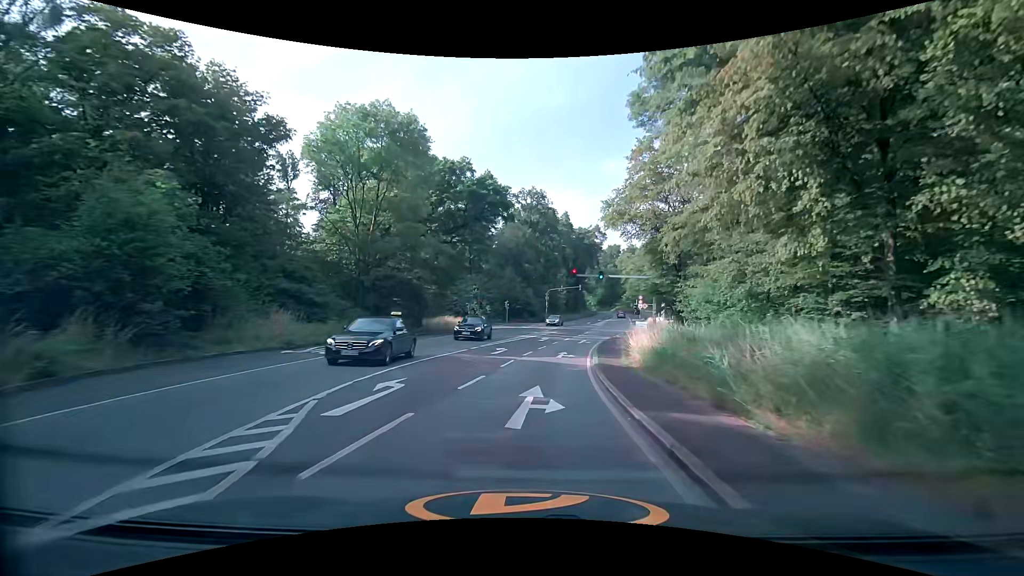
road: secondary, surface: asphalt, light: Day
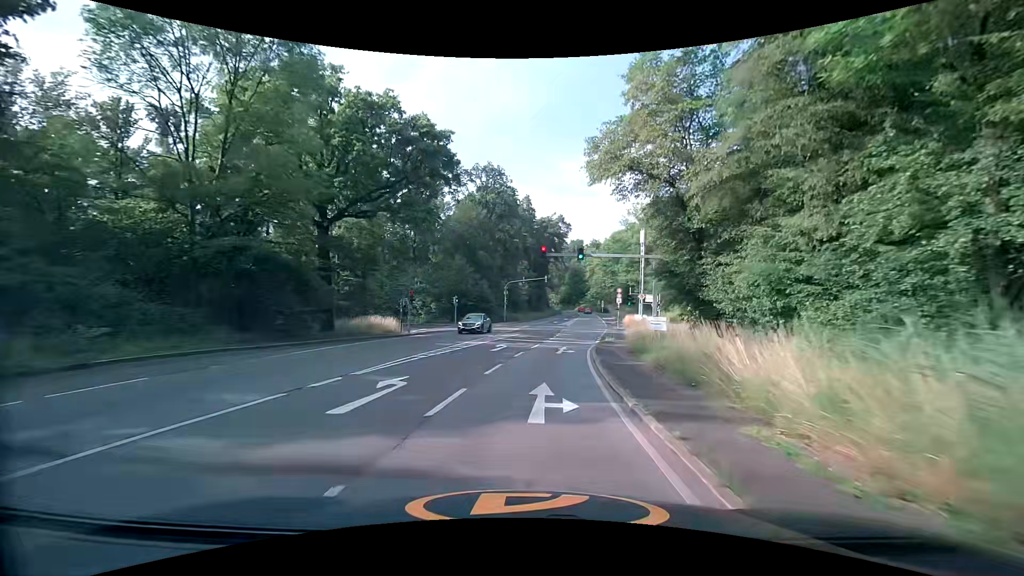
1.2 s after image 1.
(+0.6, +15.2) m; +5°
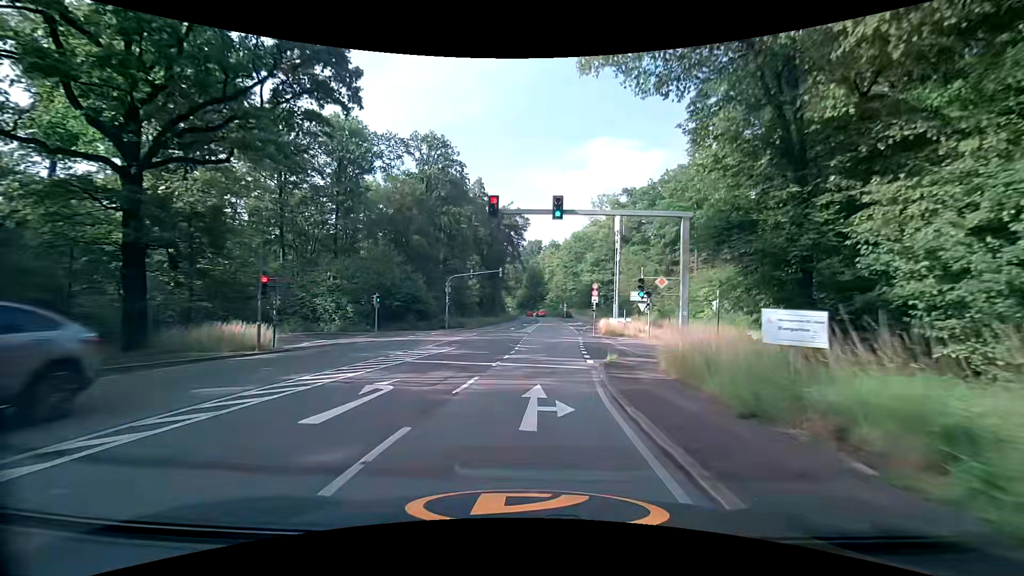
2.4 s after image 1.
(+0.6, +15.6) m; +5°
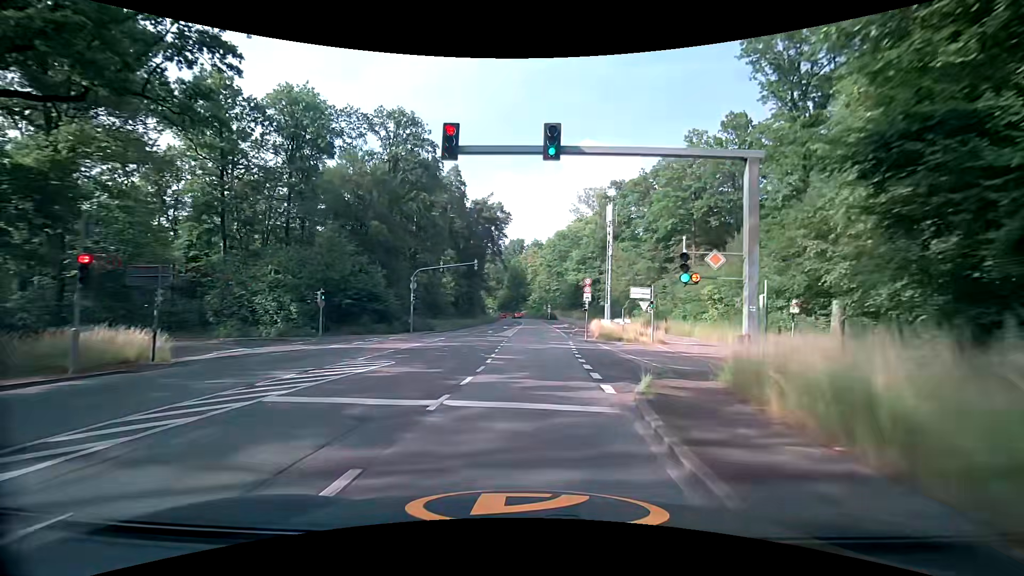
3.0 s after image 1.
(+0.1, +7.9) m; +2°
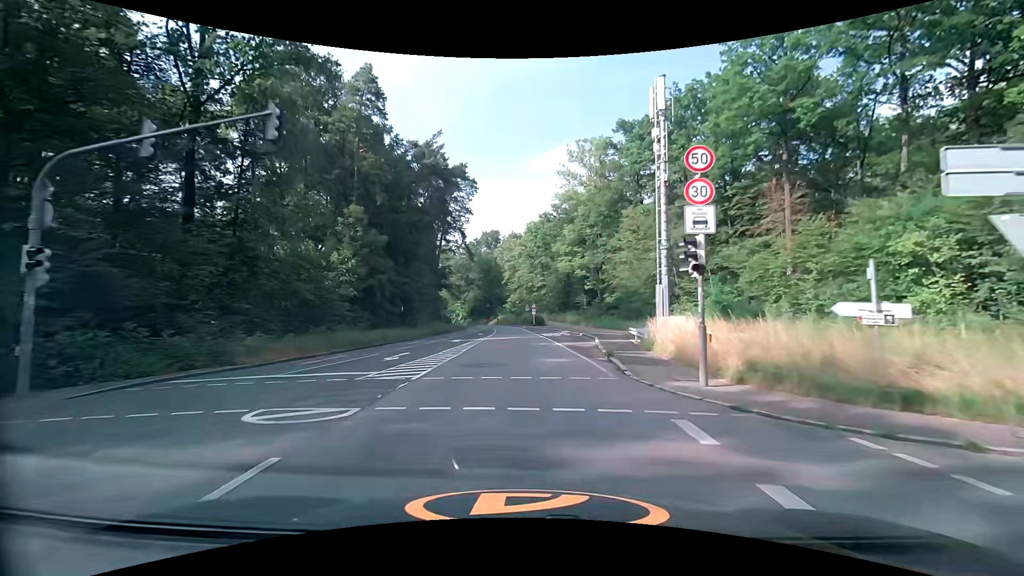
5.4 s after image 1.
(+1.0, +31.1) m; +2°
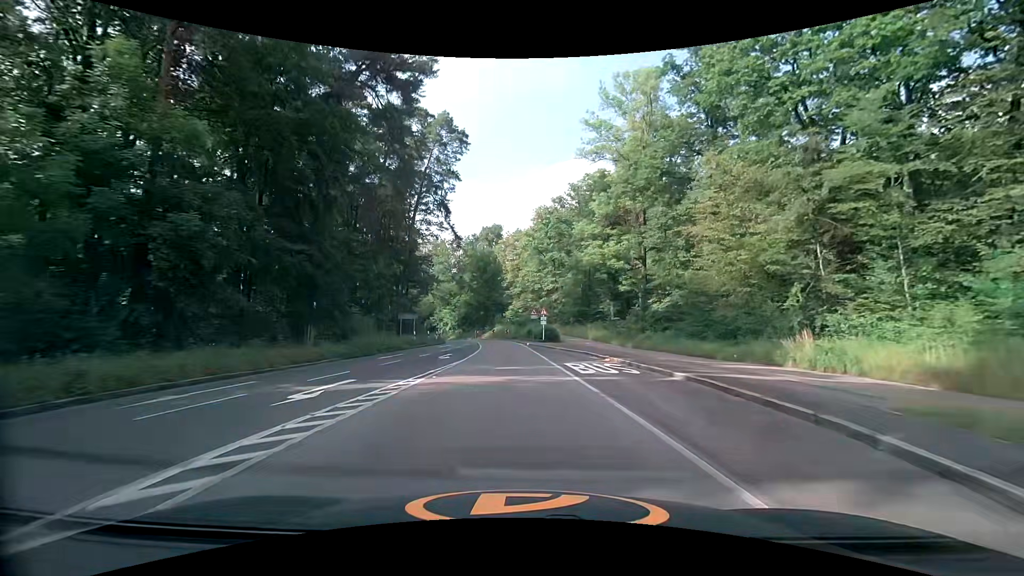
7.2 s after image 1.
(-0.1, +24.1) m; -1°
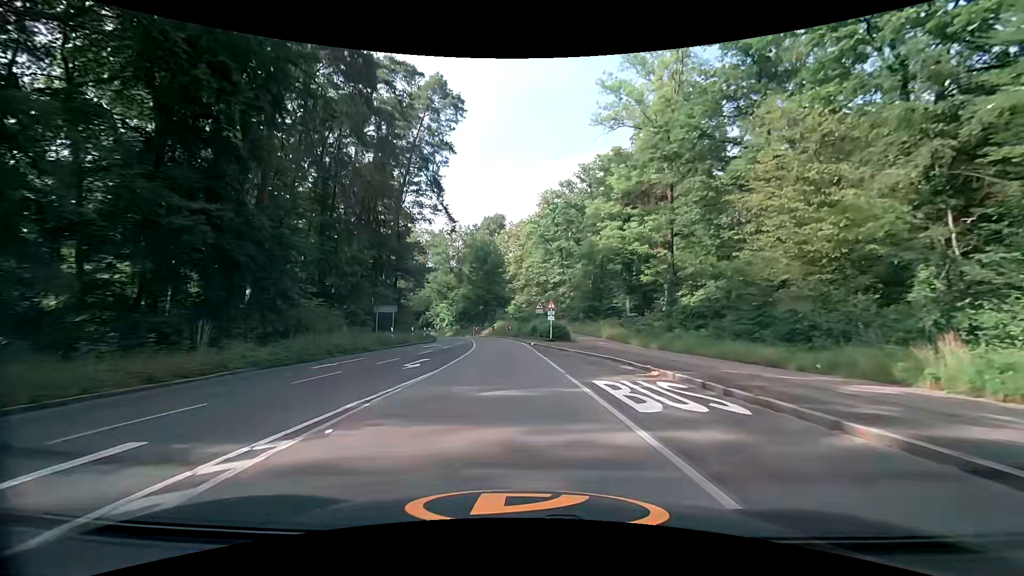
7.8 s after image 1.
(0.0, +7.9) m; 0°
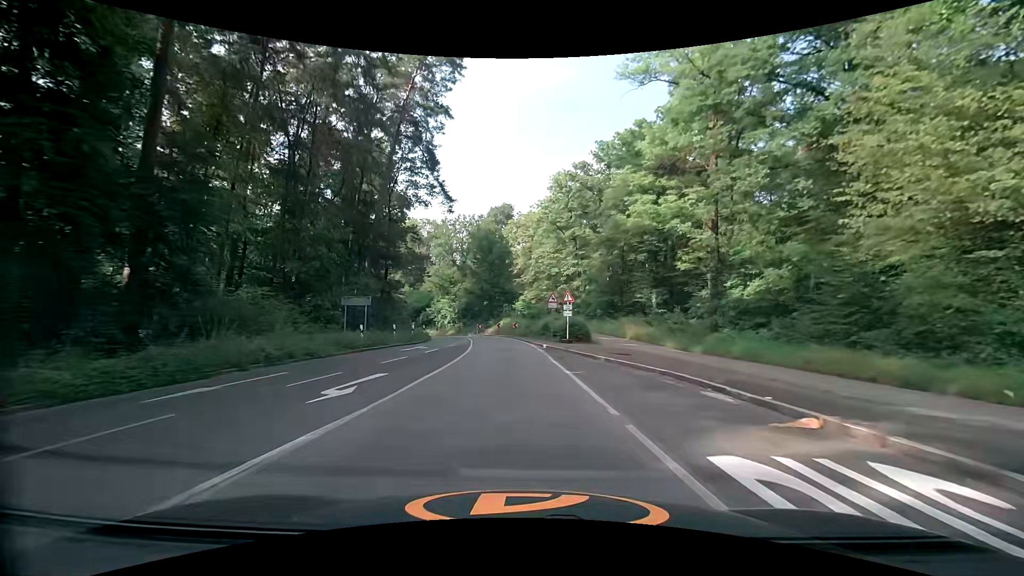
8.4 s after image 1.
(0.0, +7.8) m; -1°
(0, +10) (-1, +20) (-1, +30) (-3, +40) (-4, +50) (-7, +59) (-11, +69) (-15, +77) (-21, +85) (-28, +93) m
